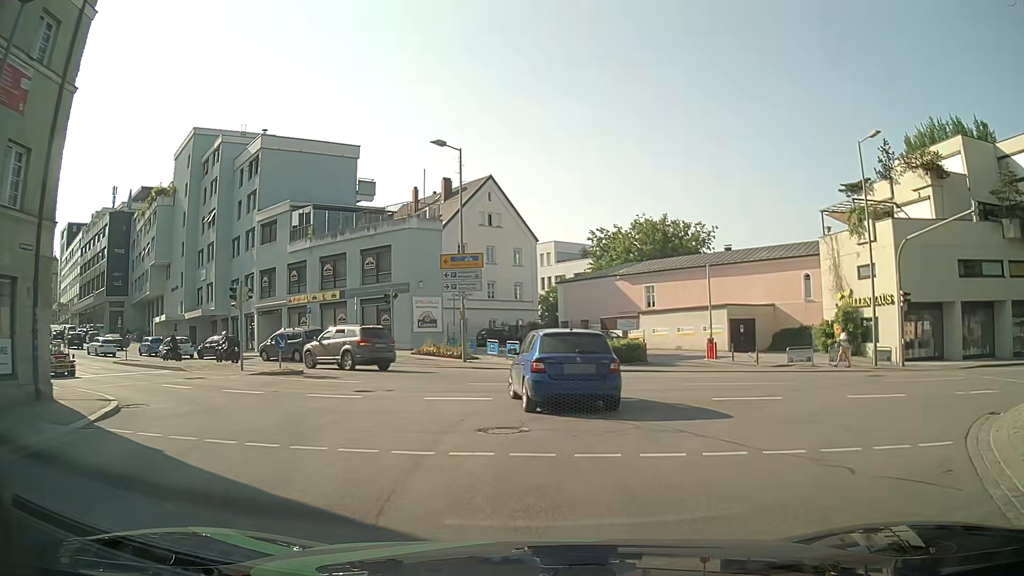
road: tertiary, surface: asphalt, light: Day
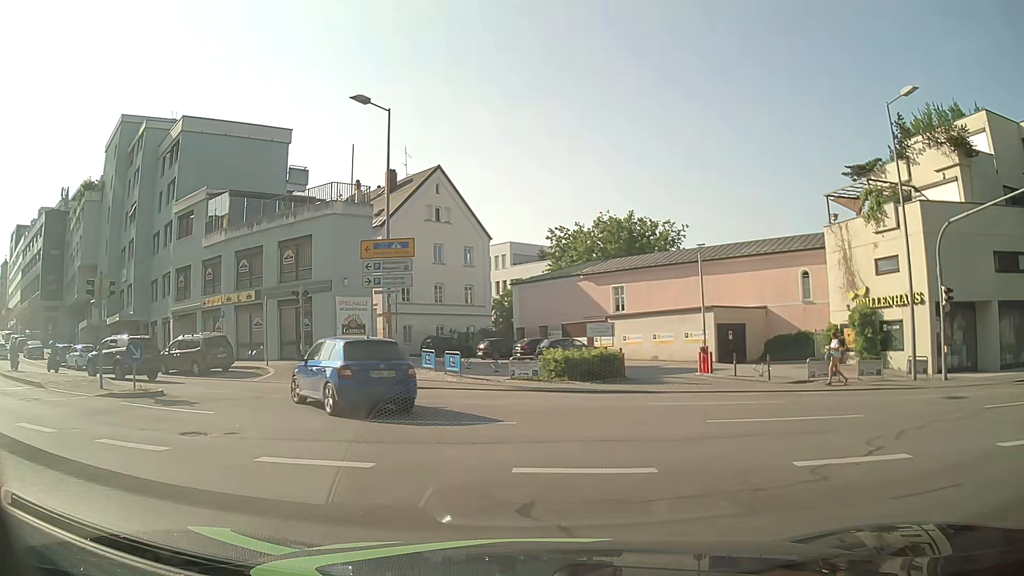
(+0.3, +6.9) m; +5°
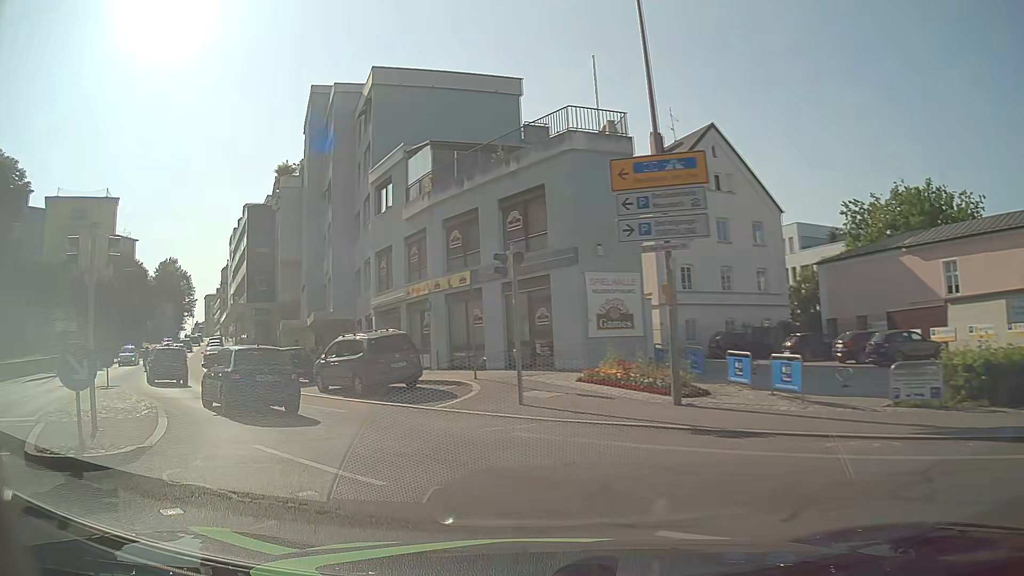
(-1.8, +11.0) m; -23°
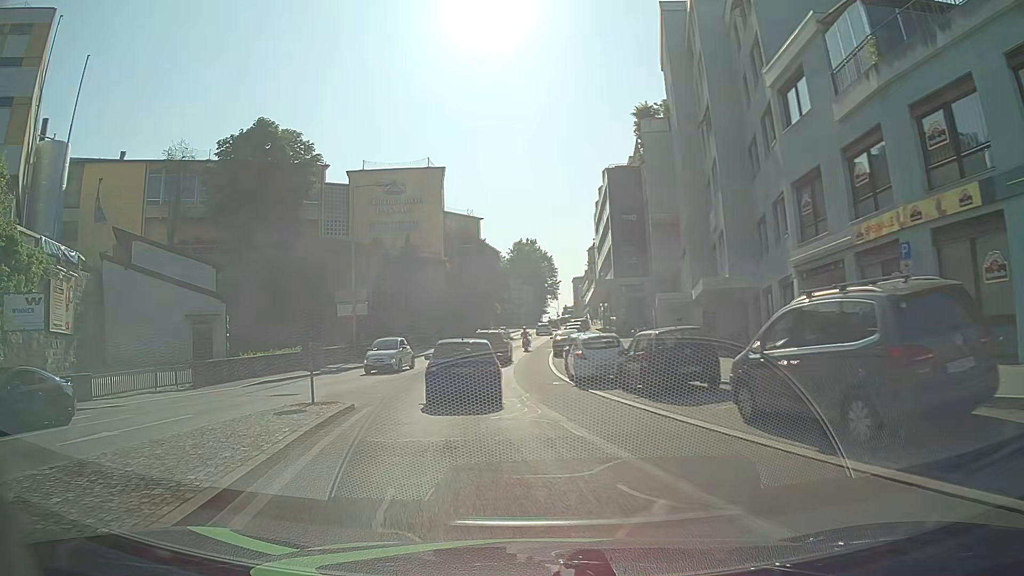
(-3.6, +11.4) m; -33°
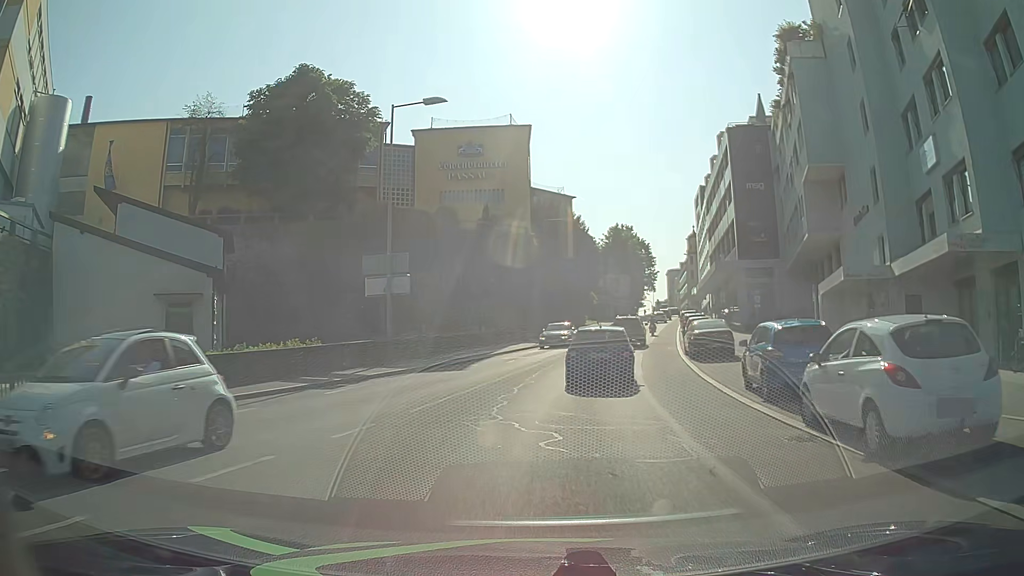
(-1.4, +13.2) m; -8°
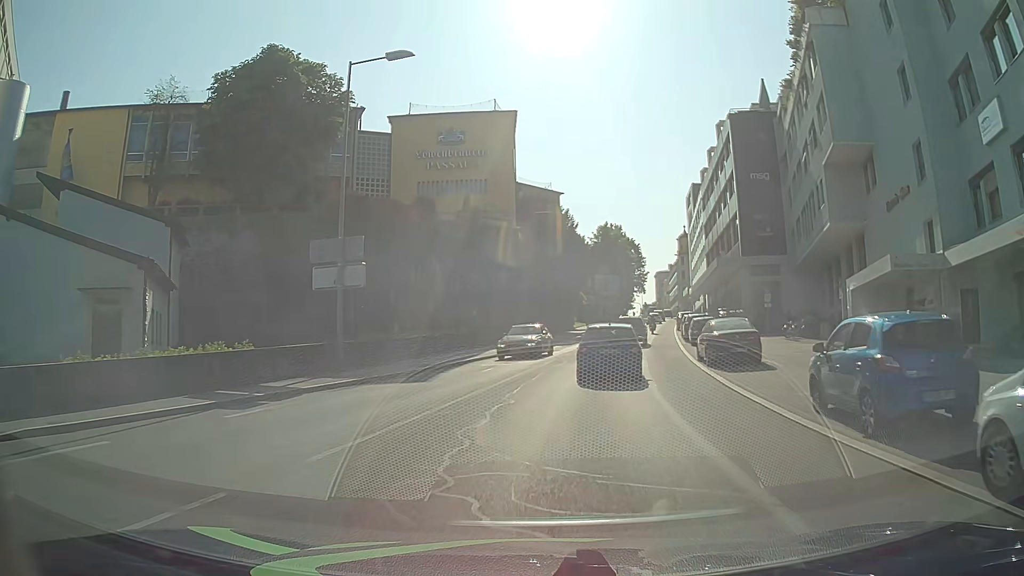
(0.0, +4.8) m; +1°
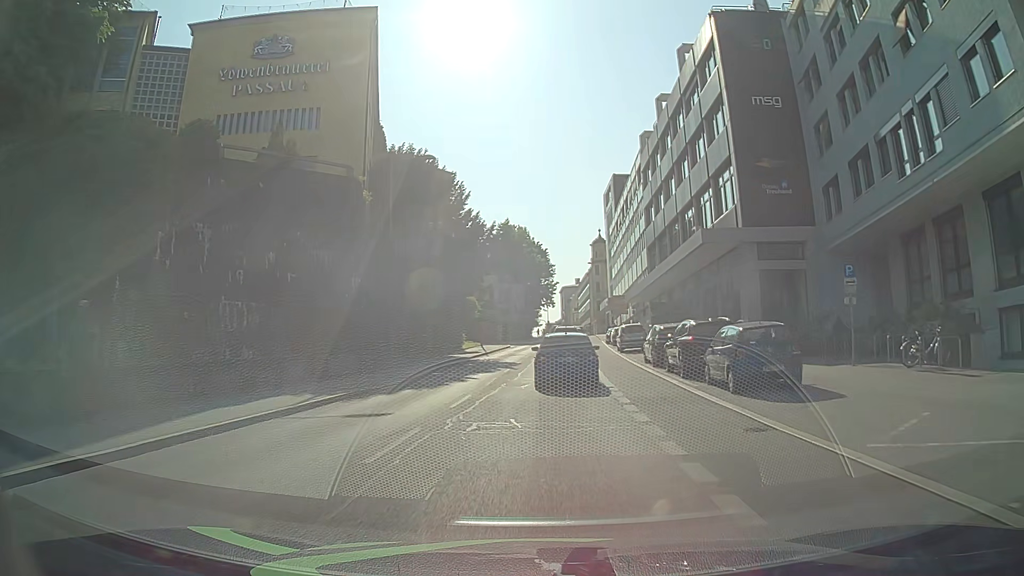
(+2.0, +22.3) m; +9°
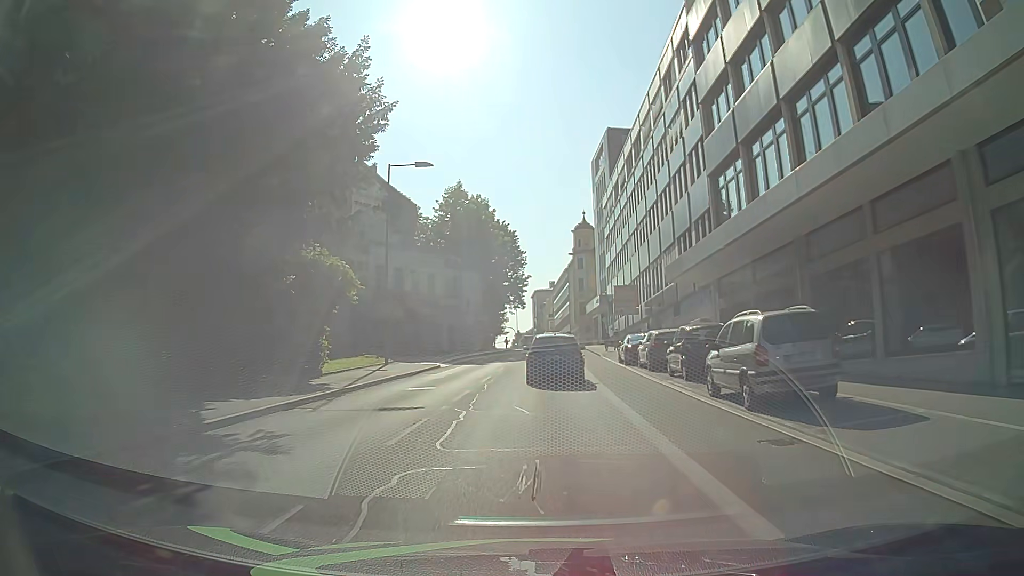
(+1.0, +28.8) m; +3°
(0, +10) (0, +20) (0, +30) (0, +40) (+1, +50) (+1, +60) (+1, +70) (+1, +80) (+1, +90) (+1, +100) m
